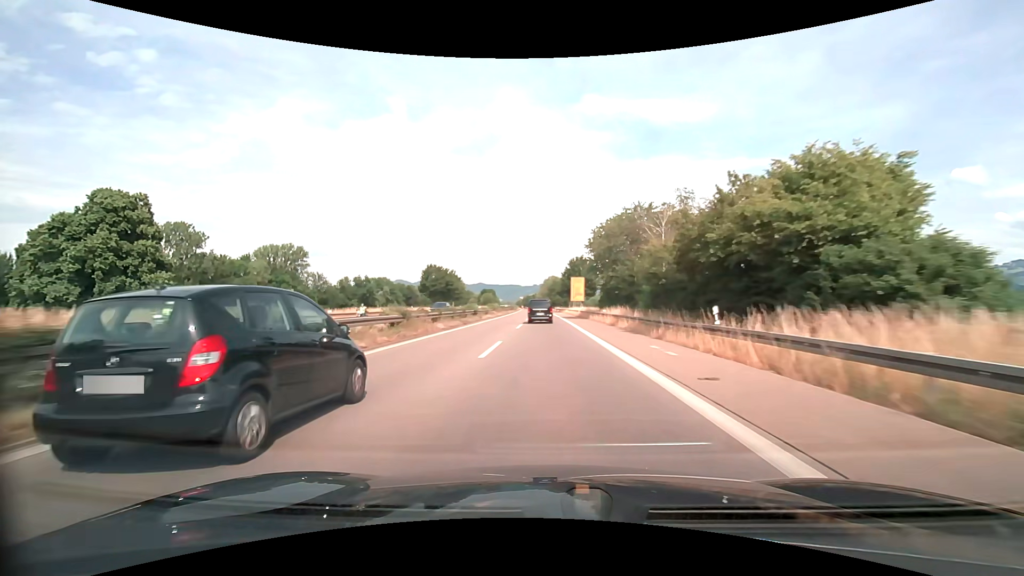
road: trunk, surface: asphalt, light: Day
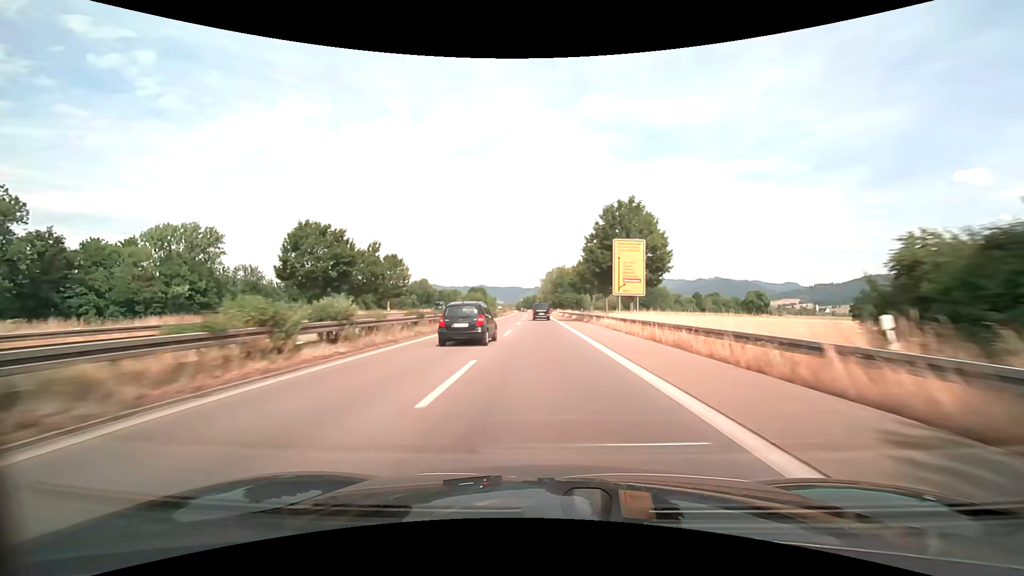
(-0.2, +57.9) m; 0°
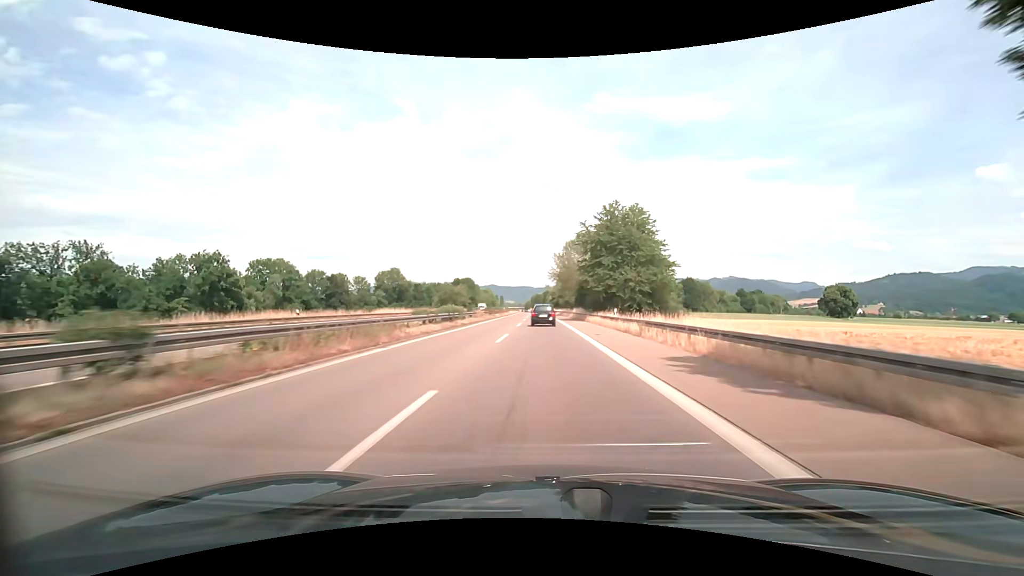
(-0.9, +73.8) m; -1°
(0, +10) (0, +20) (0, +30) (0, +40) (0, +50) (0, +60) (0, +70) (-1, +80) (-1, +90) (-1, +100) m
